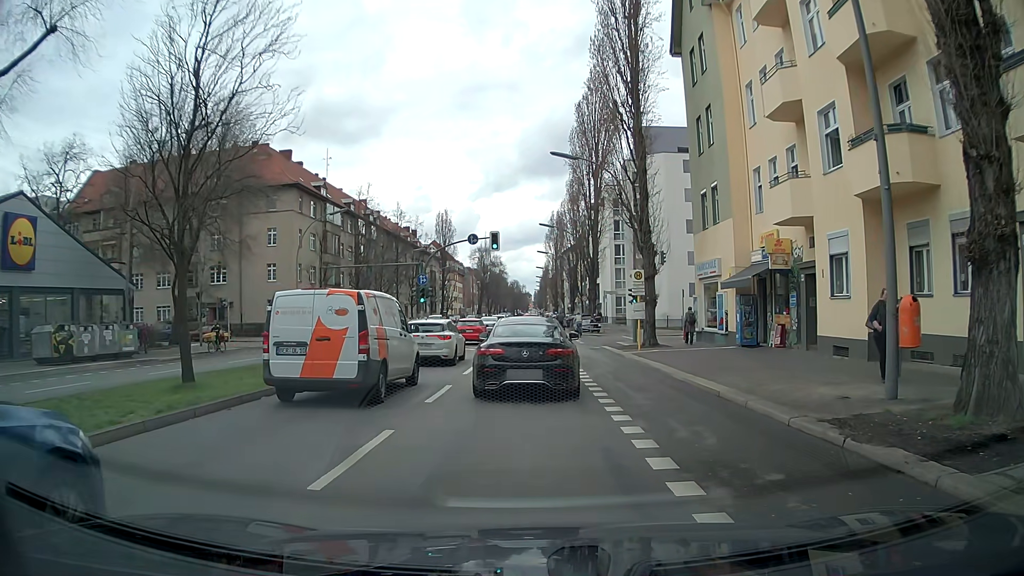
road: secondary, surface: asphalt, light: Day
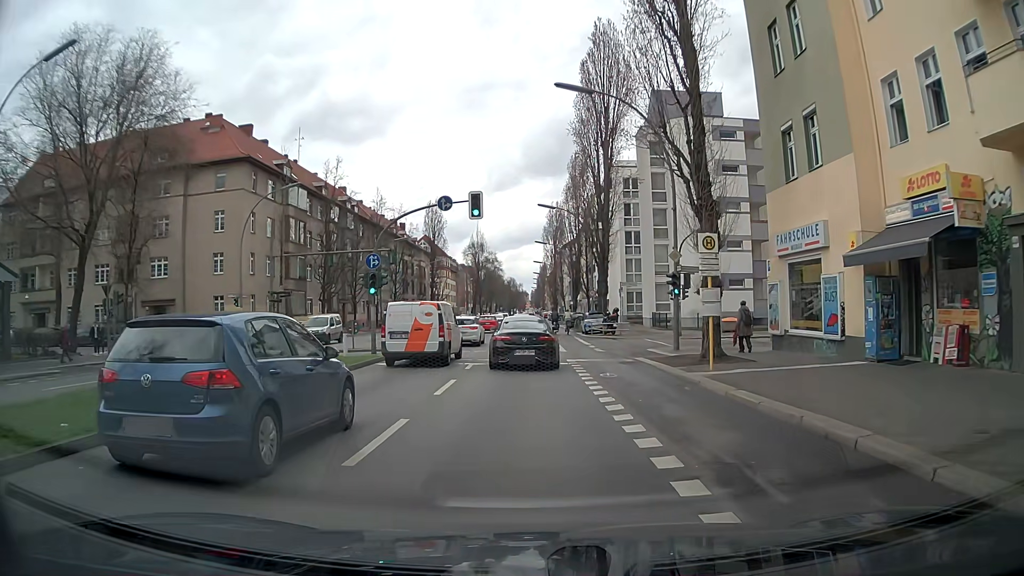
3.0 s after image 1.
(0.0, +11.5) m; +2°
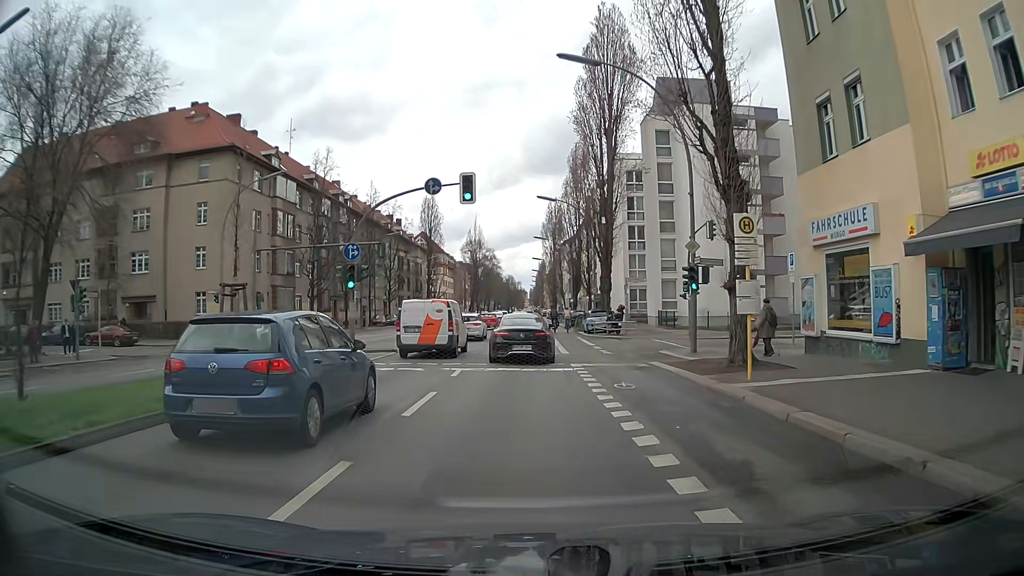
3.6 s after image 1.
(-0.1, +3.0) m; -1°
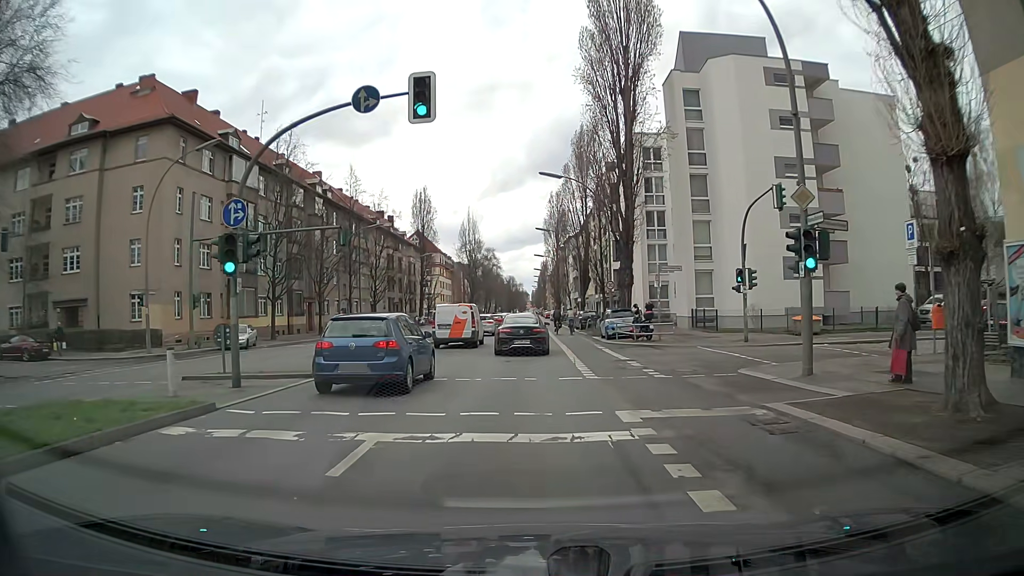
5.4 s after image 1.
(0.0, +9.7) m; 0°
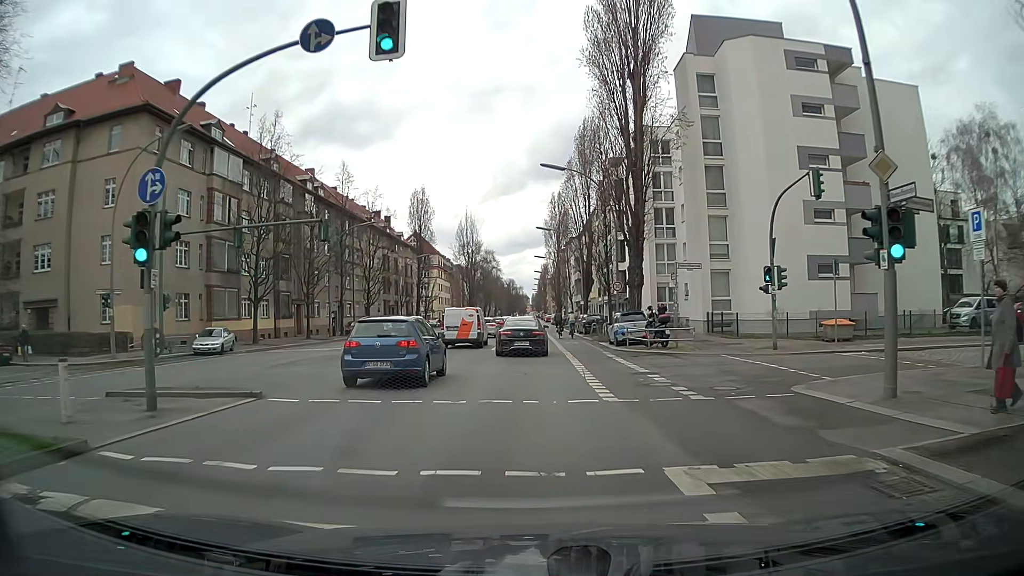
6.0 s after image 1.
(0.0, +3.5) m; 0°
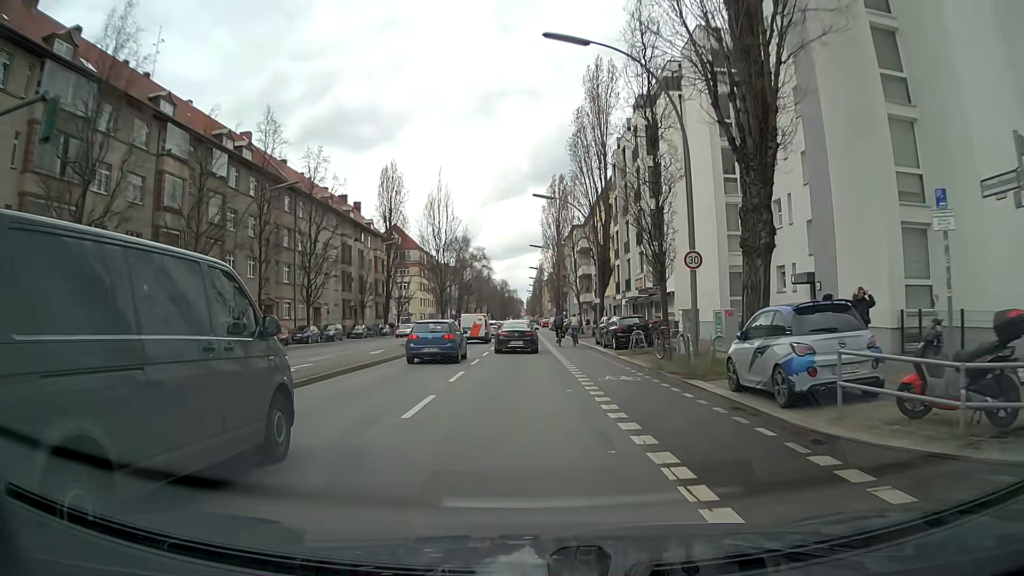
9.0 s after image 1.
(0.0, +20.3) m; +1°
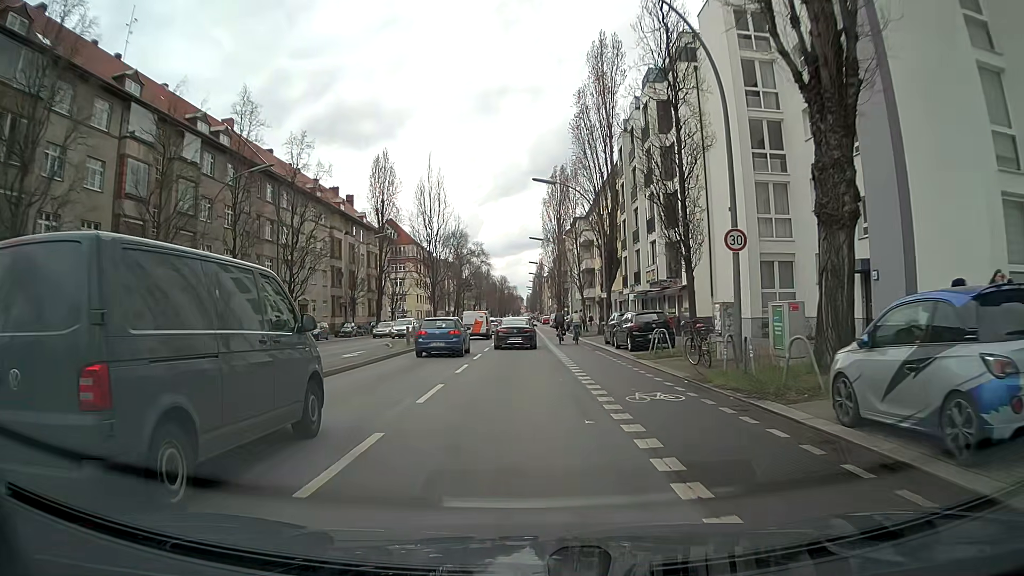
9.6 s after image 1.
(0.0, +4.5) m; -1°
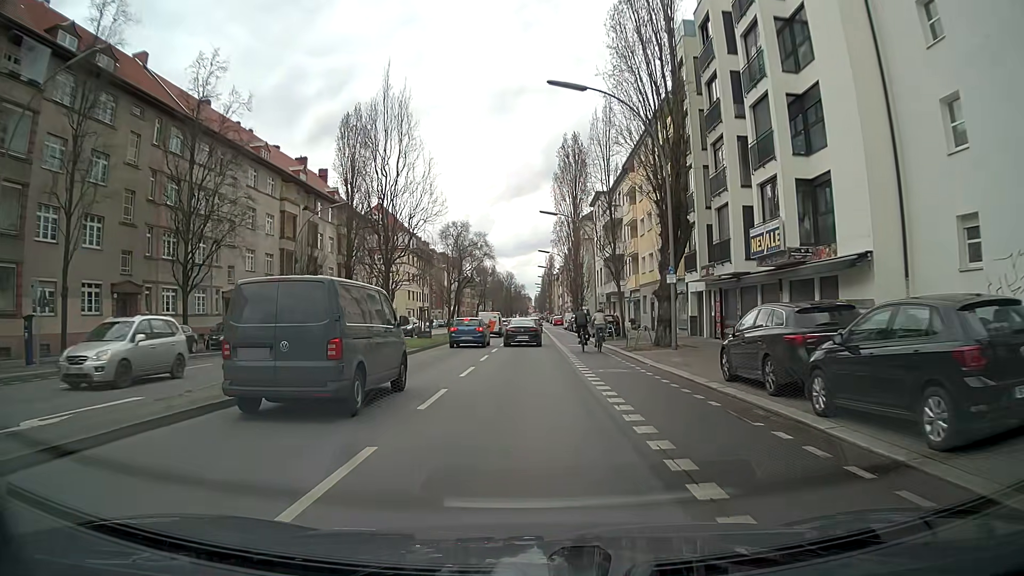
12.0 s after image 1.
(-0.2, +19.1) m; -1°
(0, +10) (0, +20) (0, +30) (0, +40) (0, +50) (+1, +60) (+1, +70) (+1, +80) (+2, +90) (+2, +100) m
